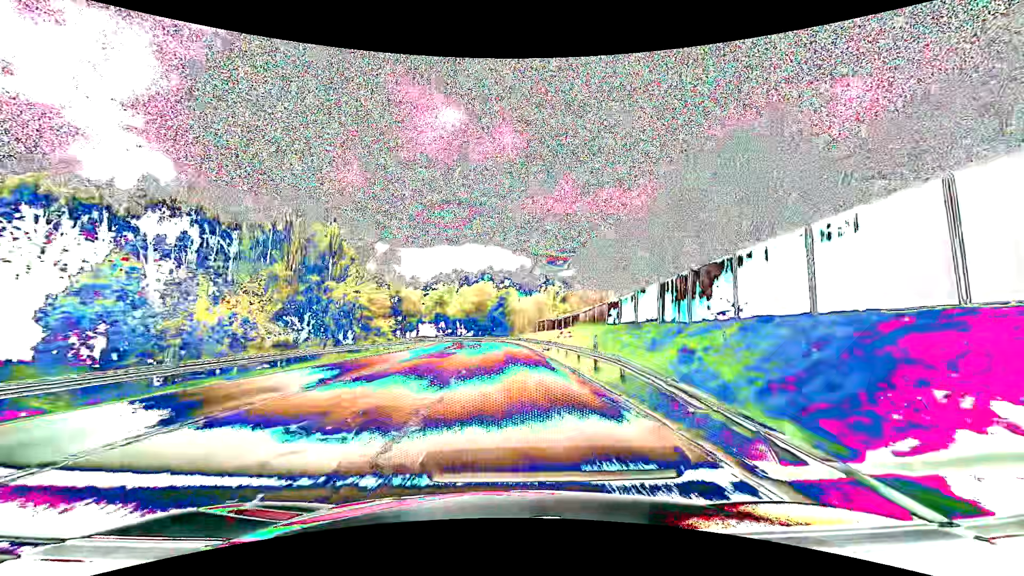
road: secondary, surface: asphalt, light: Day
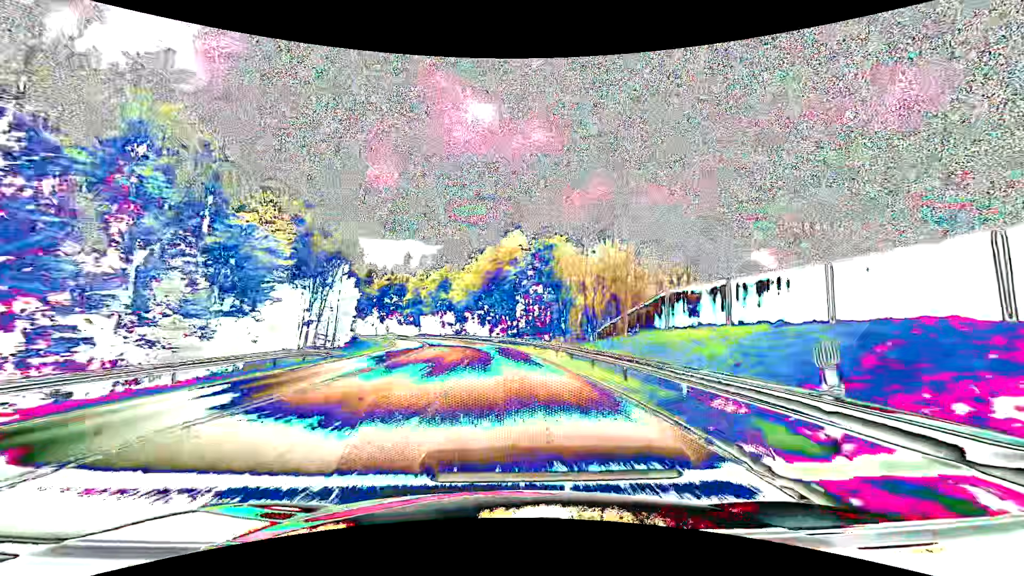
(-1.1, +60.5) m; -3°
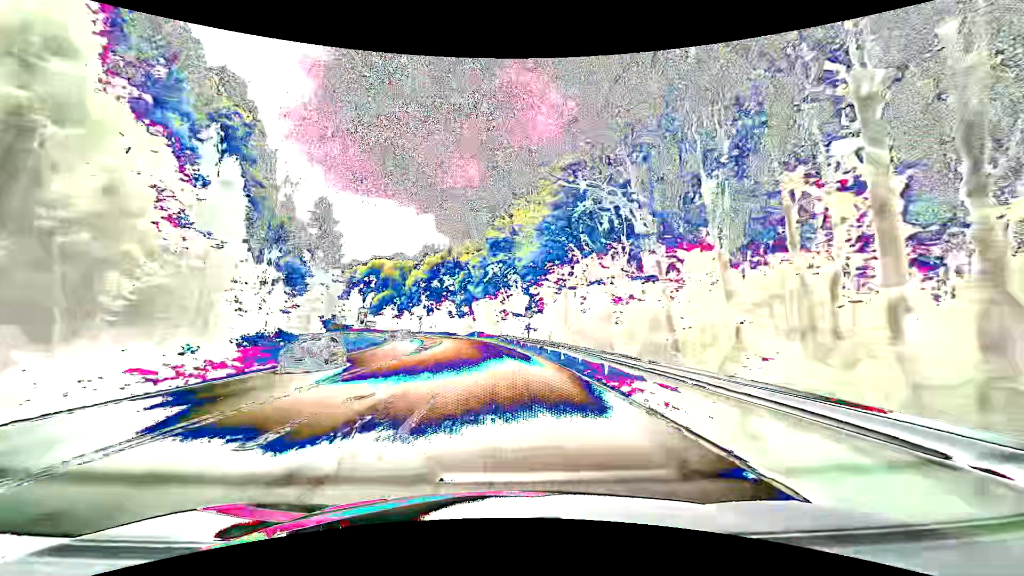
(-4.6, +61.8) m; -9°
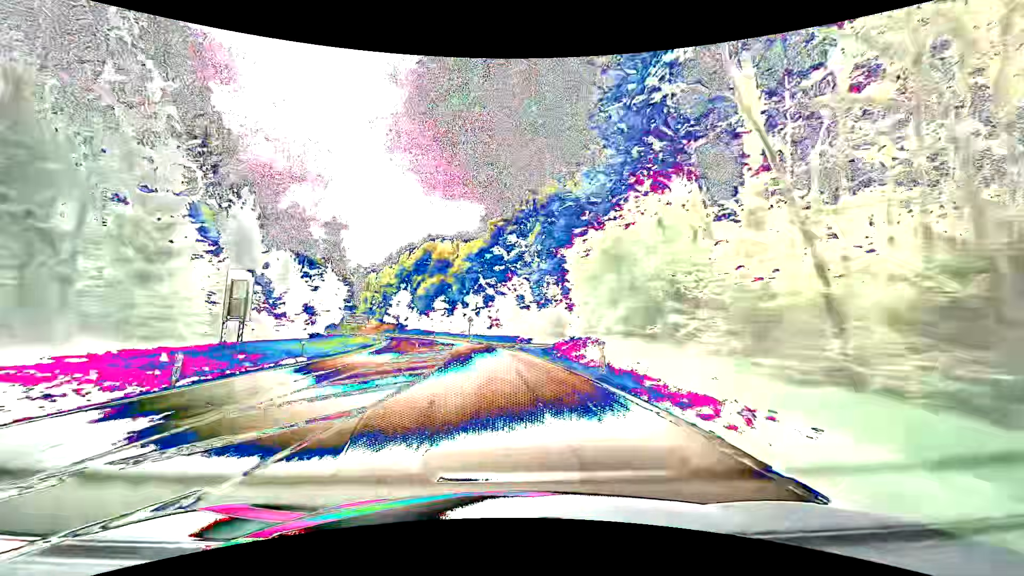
(-5.5, +62.5) m; -9°
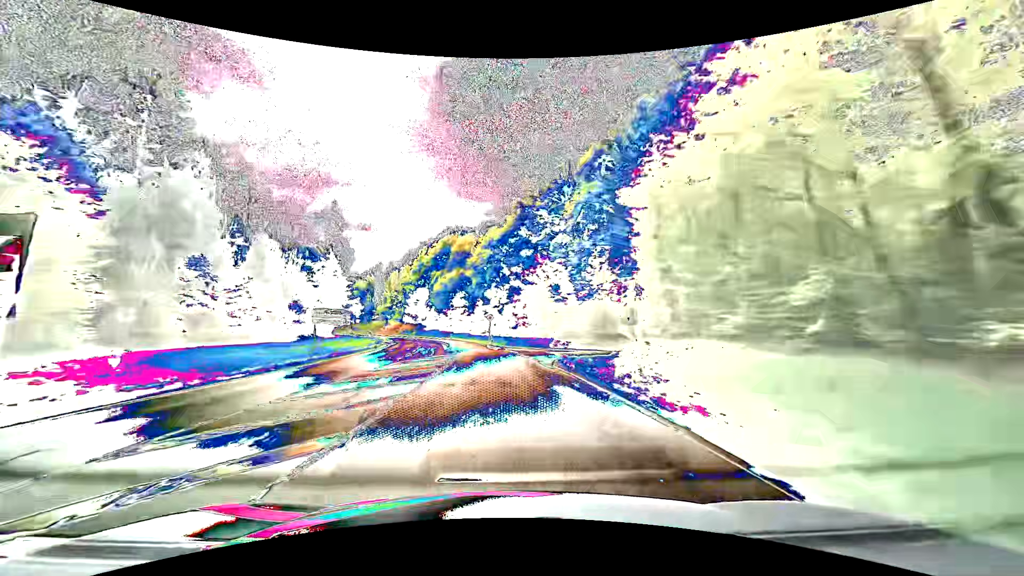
(-0.5, +15.8) m; -4°
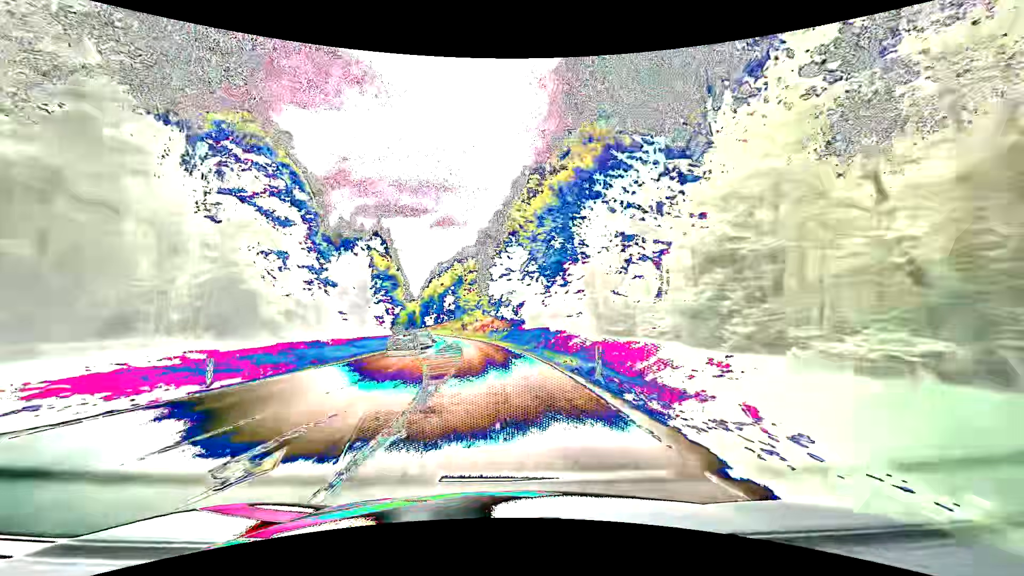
(-9.3, +78.3) m; -14°
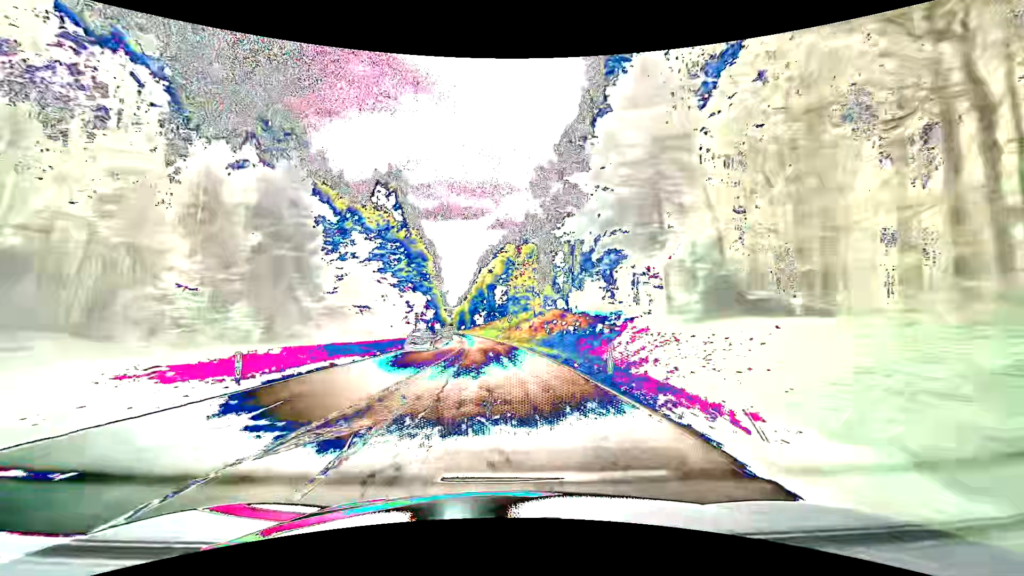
(-2.8, +47.5) m; -6°
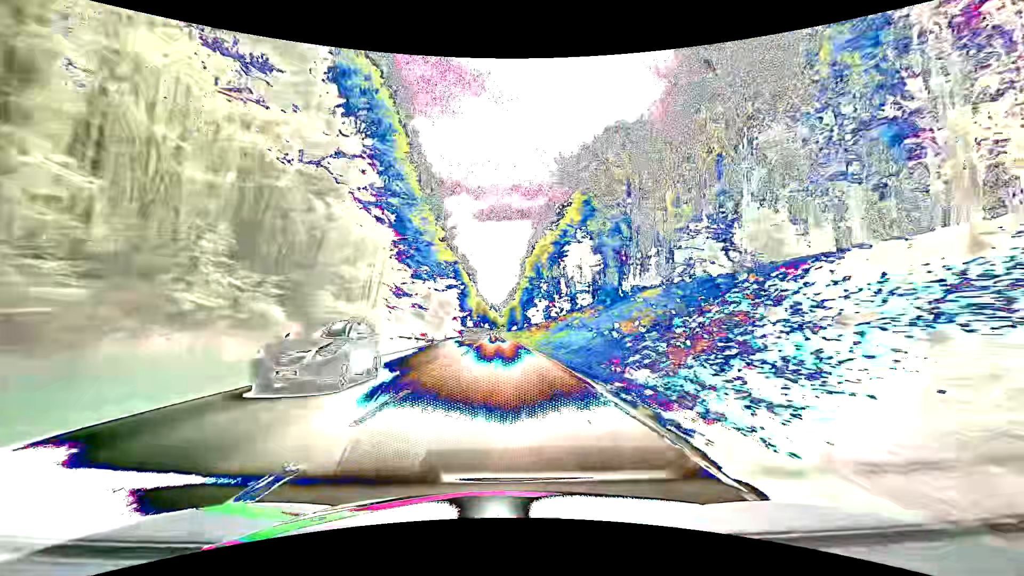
(-5.8, +79.1) m; -7°
(0, +10) (0, +20) (0, +30) (0, +40) (0, +50) (0, +60) (-1, +70) (-1, +80) (-1, +90) (-2, +100) m
